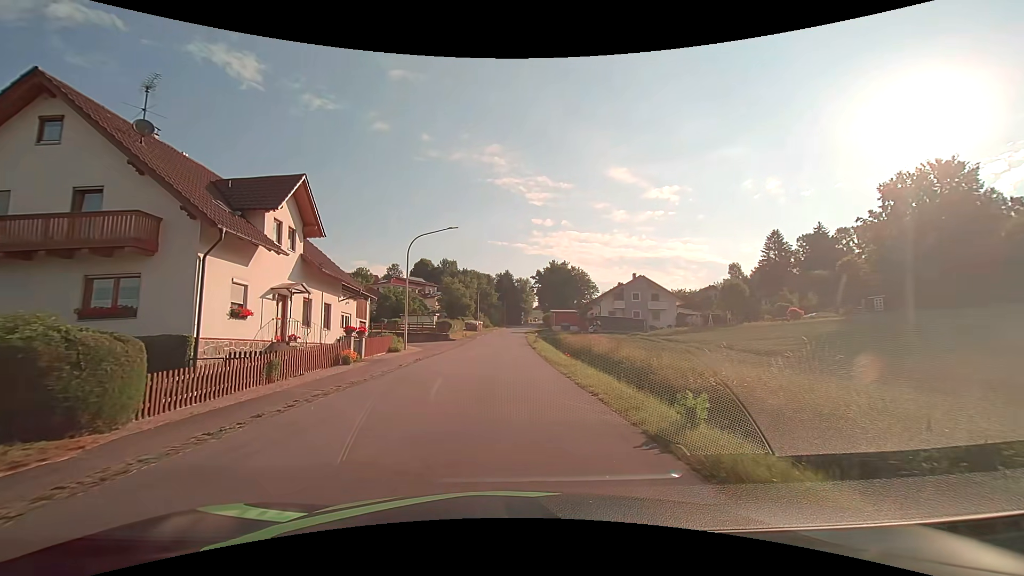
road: tertiary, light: Day
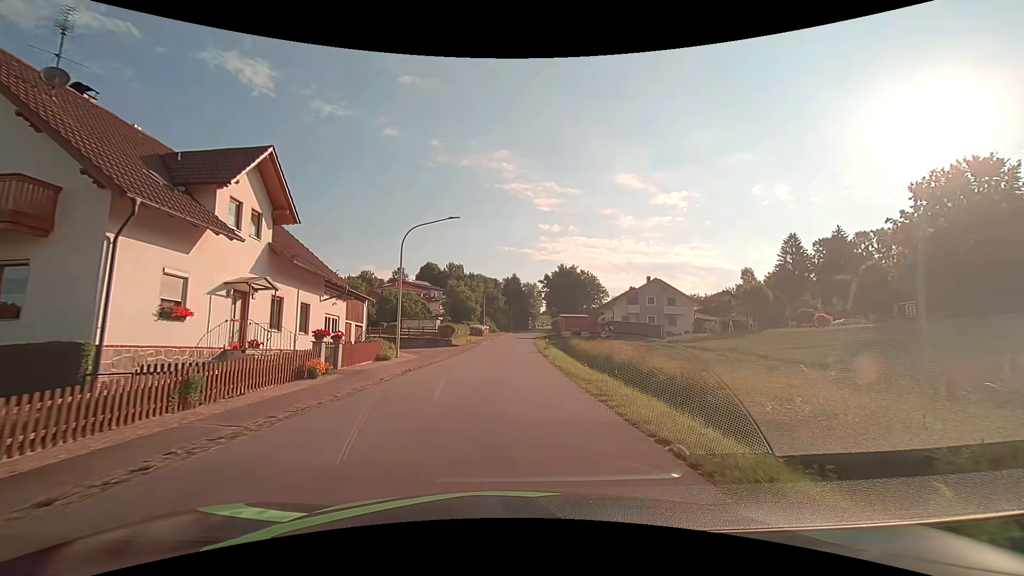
(-0.1, +4.2) m; 0°
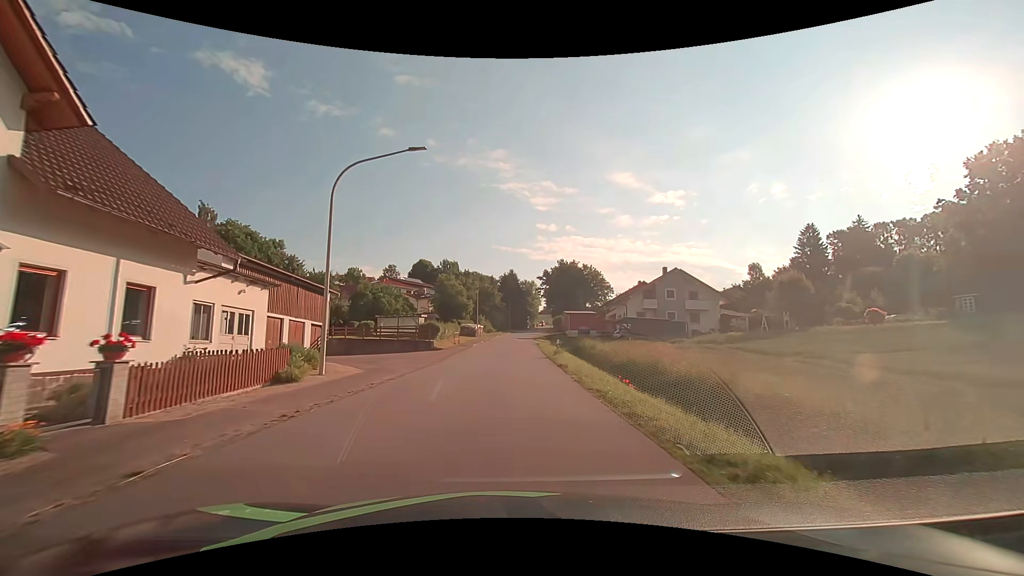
(-0.1, +10.3) m; 0°
(0, +10) (0, +20) (0, +30) (0, +40) (+1, +50) (+1, +60) (+1, +70) (+2, +80) (+3, +90) (+4, +100) m
